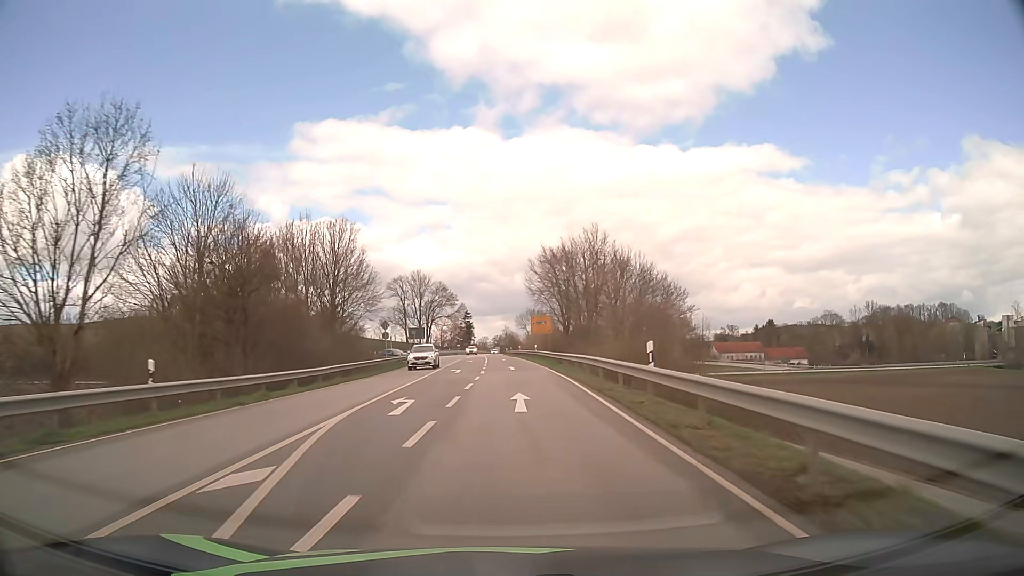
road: secondary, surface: asphalt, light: Day
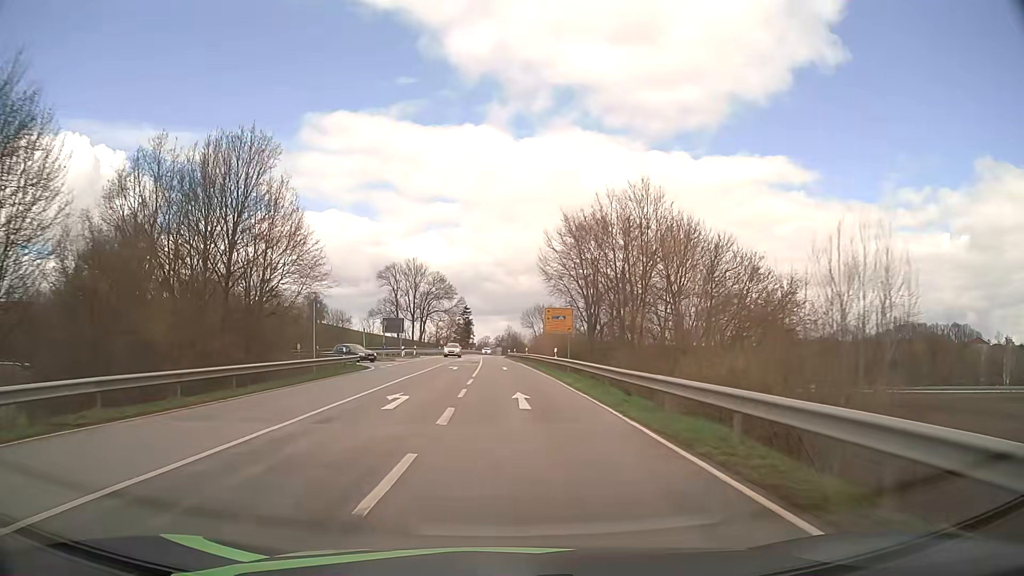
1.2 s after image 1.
(0.0, +21.4) m; 0°
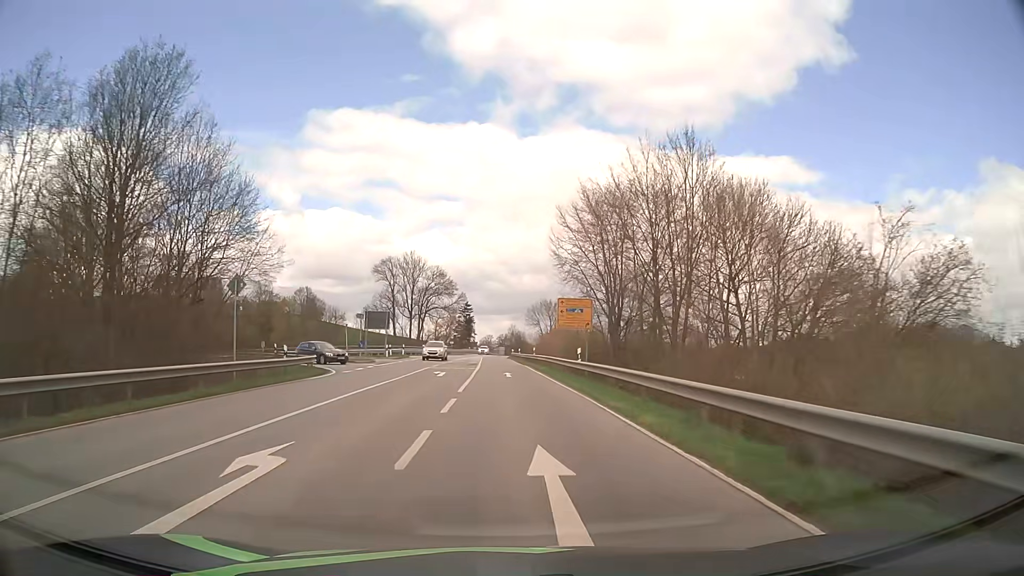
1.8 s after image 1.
(0.0, +10.6) m; 0°
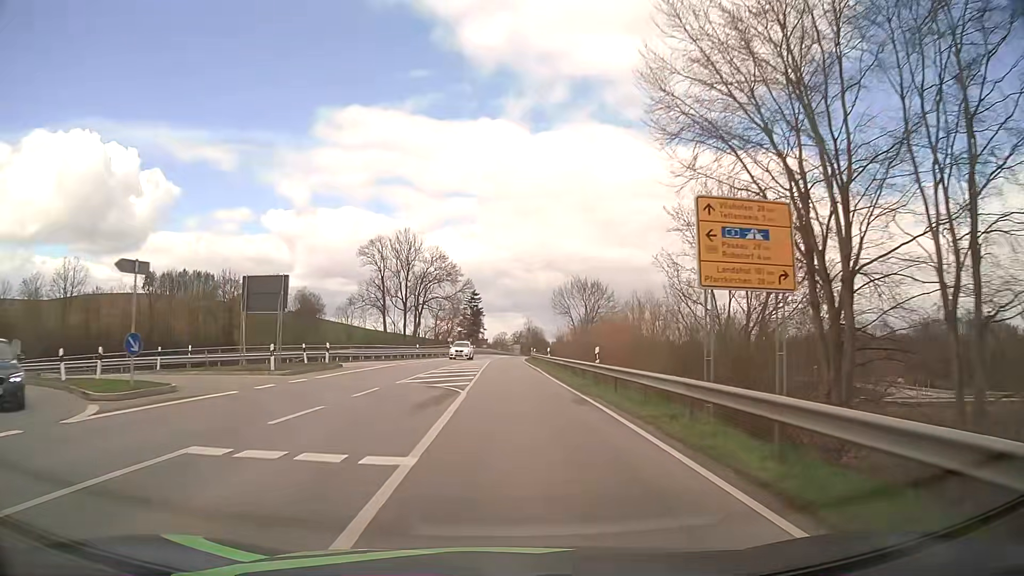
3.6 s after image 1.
(-0.4, +31.6) m; -1°
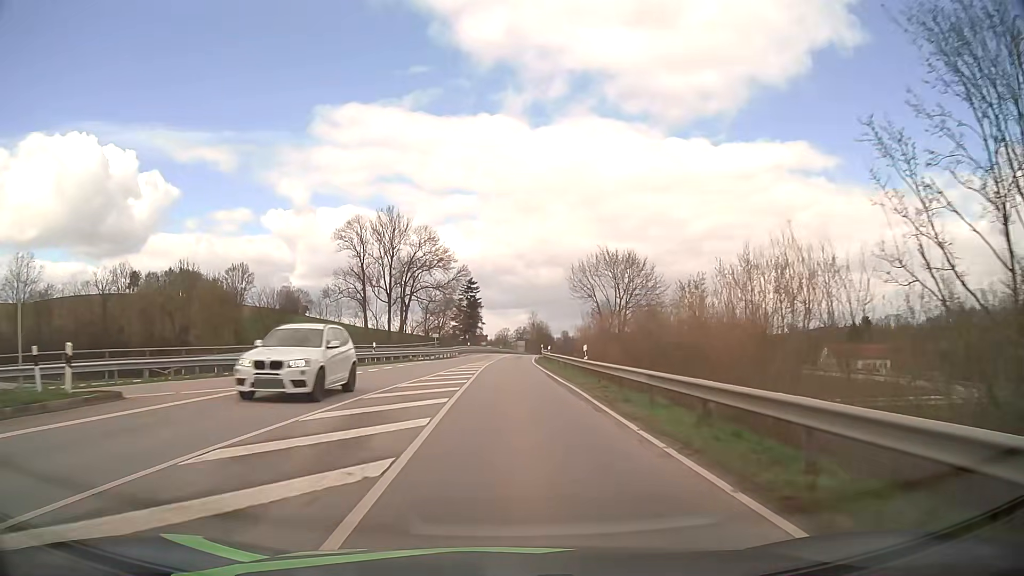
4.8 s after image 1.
(-0.1, +20.9) m; 0°
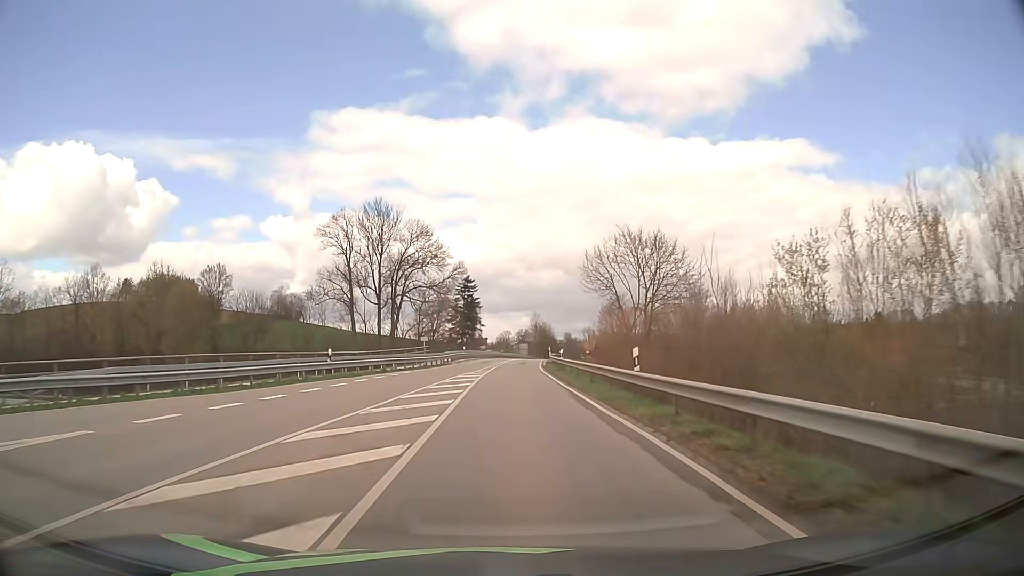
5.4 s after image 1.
(0.0, +10.4) m; 0°
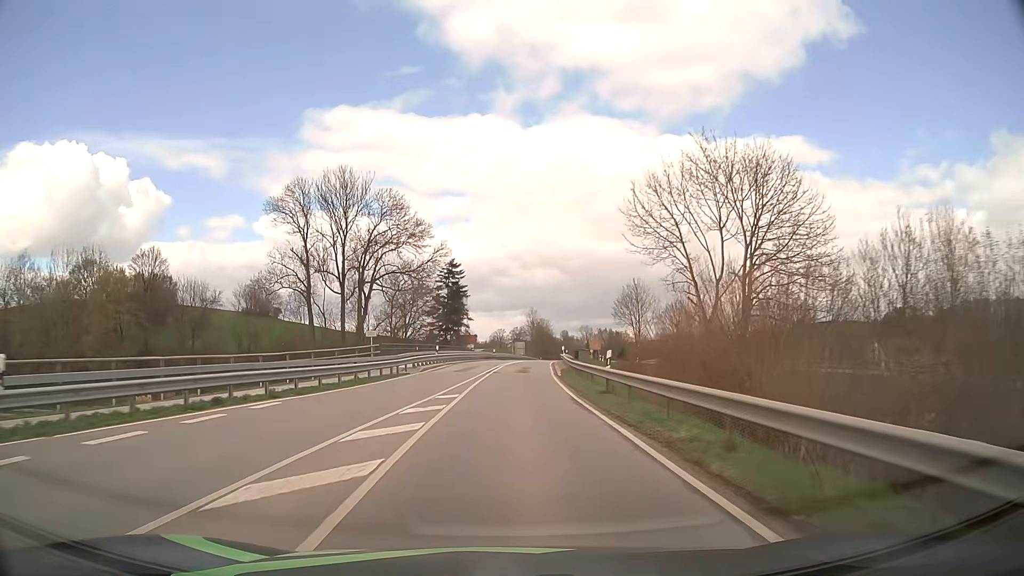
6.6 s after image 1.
(0.0, +20.6) m; 0°
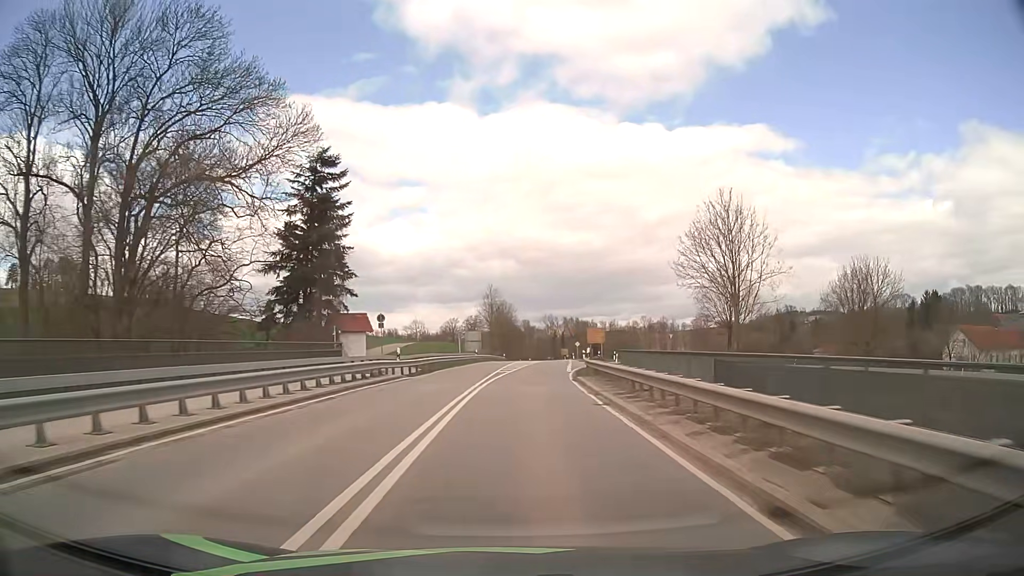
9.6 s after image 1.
(+1.2, +50.5) m; +3°
(0, +10) (+1, +20) (+1, +30) (+2, +40) (+3, +50) (+3, +60) (+4, +70) (+5, +80) (+6, +90) (+7, +100) m
